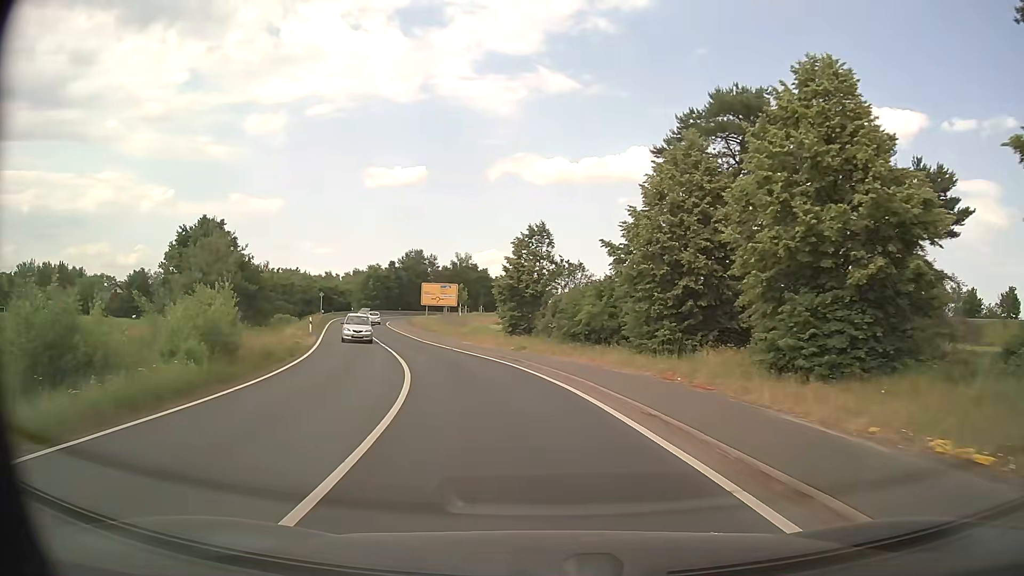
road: secondary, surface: asphalt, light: Day
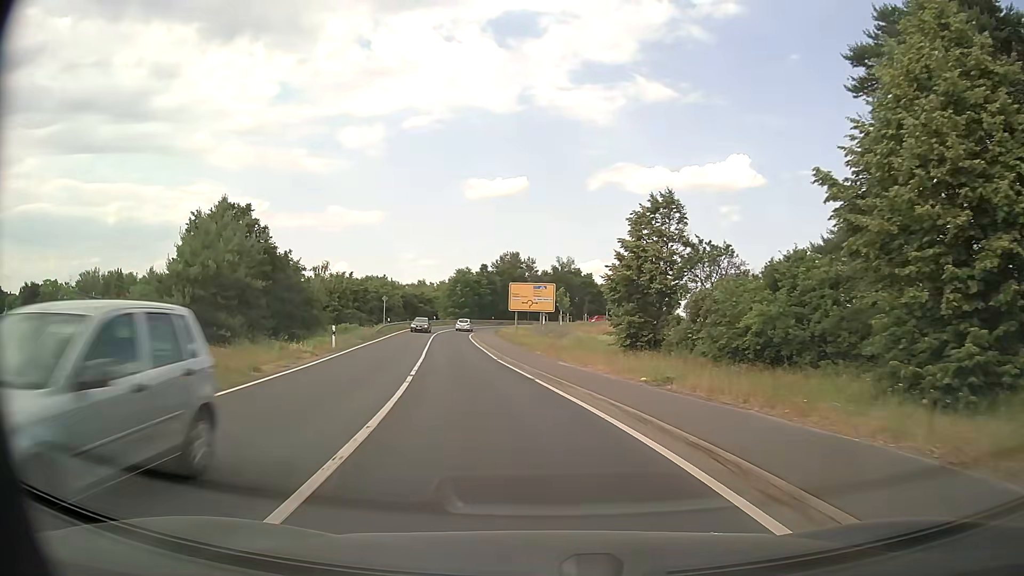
(-1.1, +15.0) m; -9°
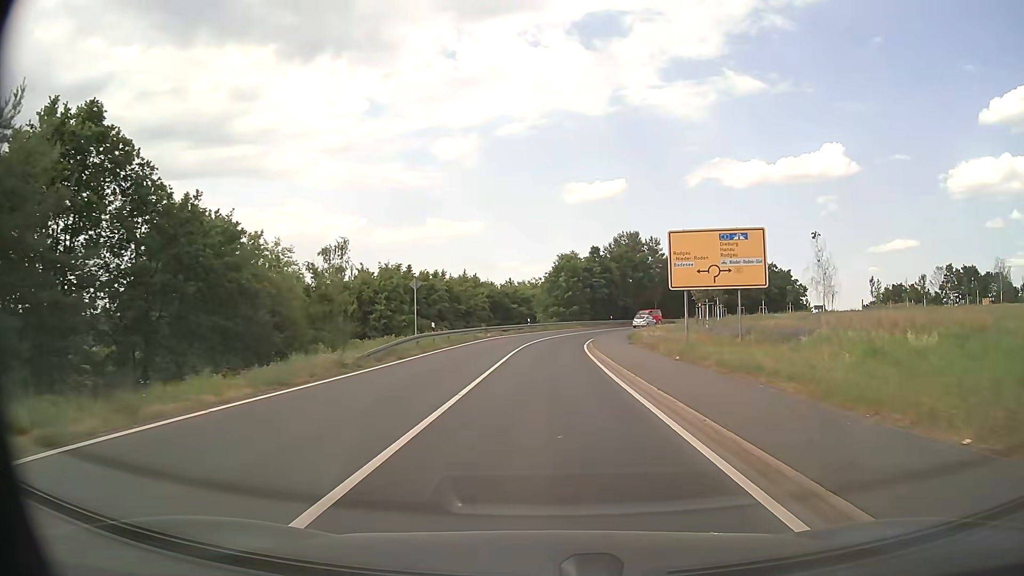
(-3.3, +29.5) m; -9°
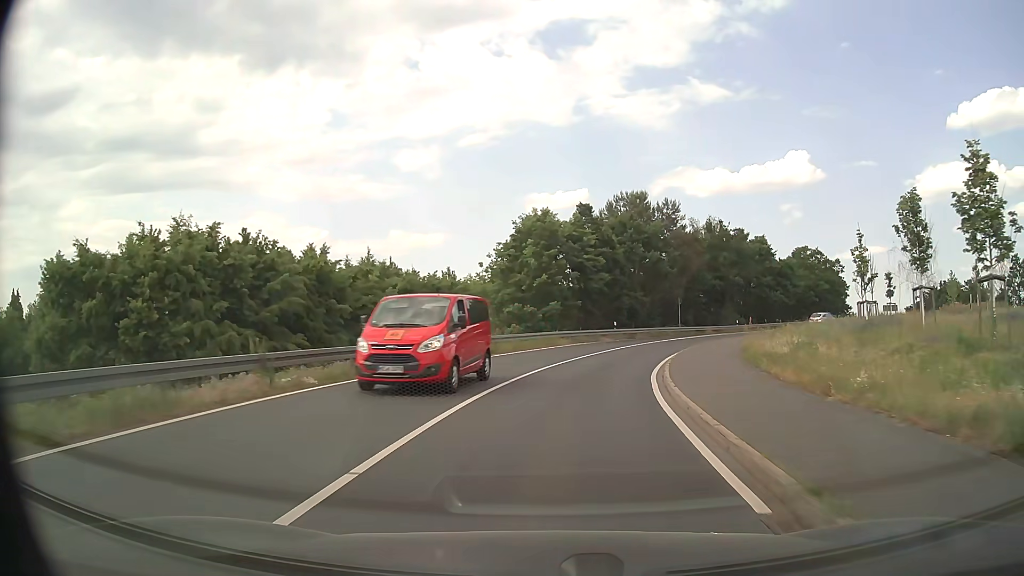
(+0.4, +36.7) m; +3°
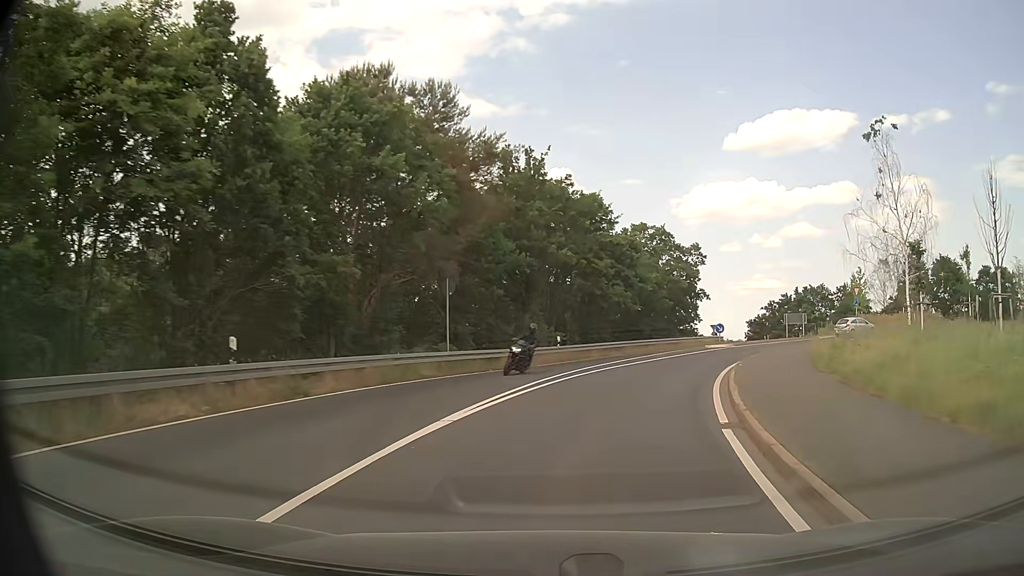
(+5.7, +34.4) m; +21°
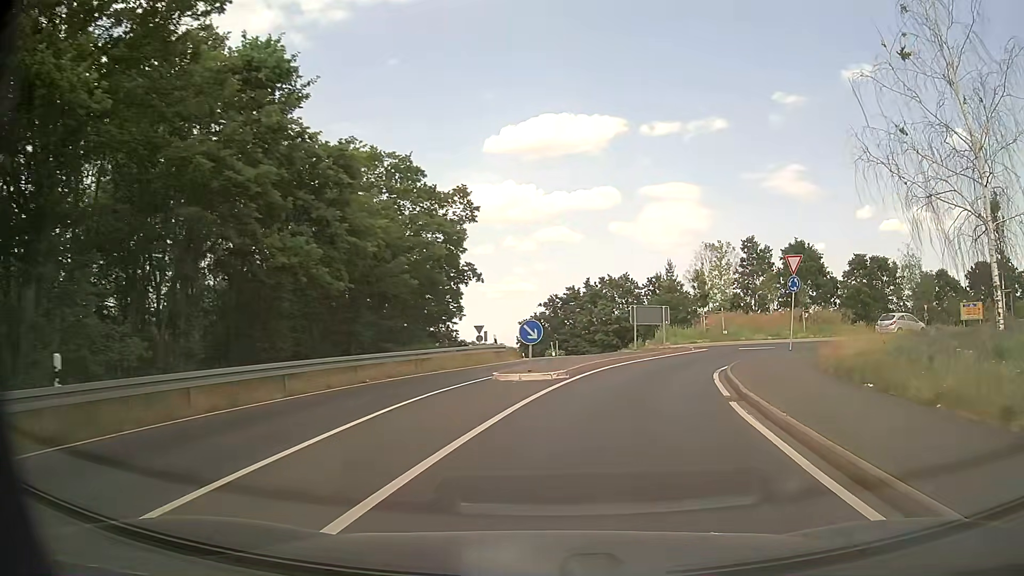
(+4.5, +24.5) m; +22°
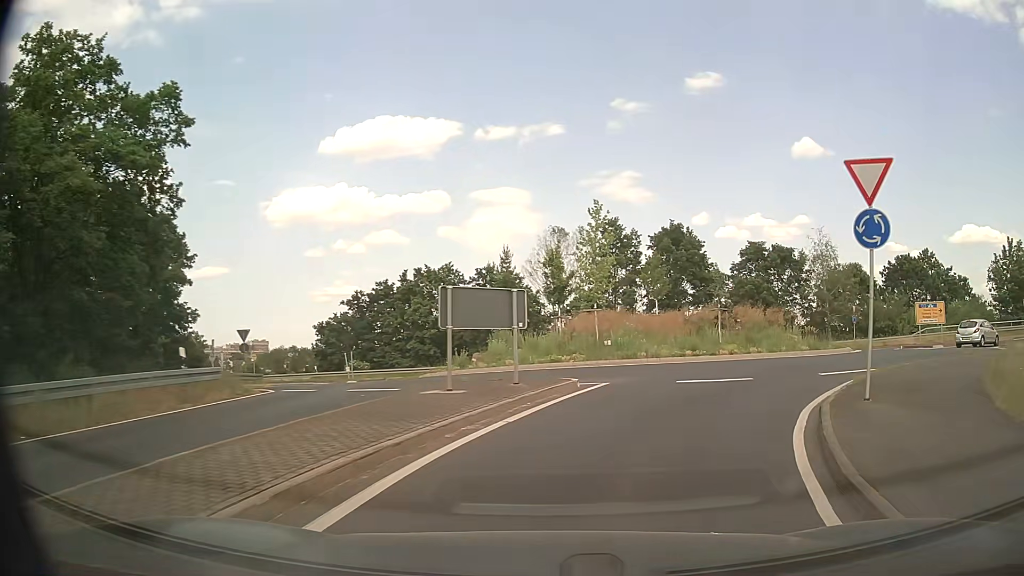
(+1.9, +15.9) m; +14°
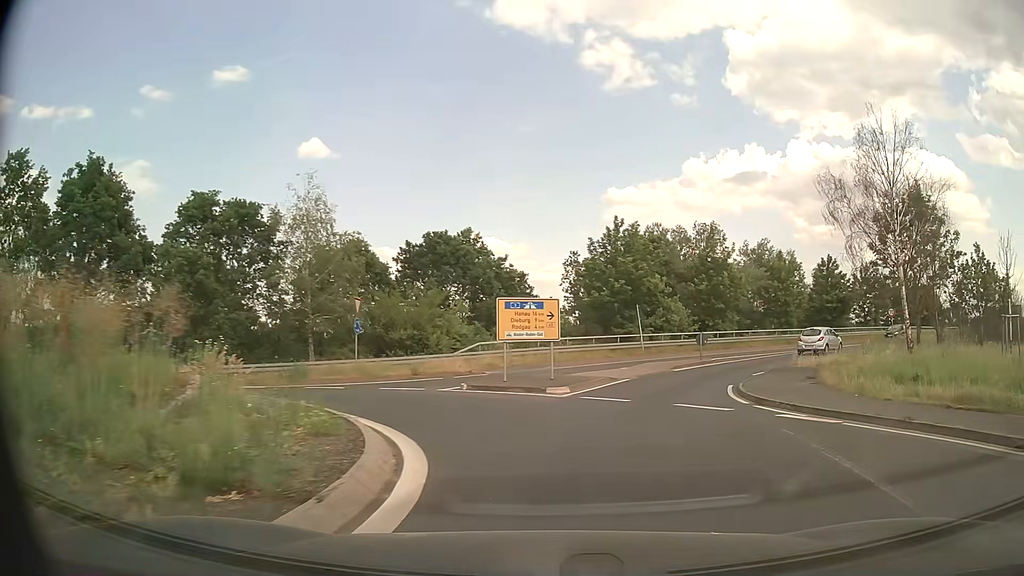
(+7.8, +20.4) m; +43°
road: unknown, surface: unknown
(+1, +10) (+3, +20) (+8, +28) (+14, +36) (+22, +43) (+29, +50) (+37, +56) (+44, +63) (+52, +69) (+59, +76) m
